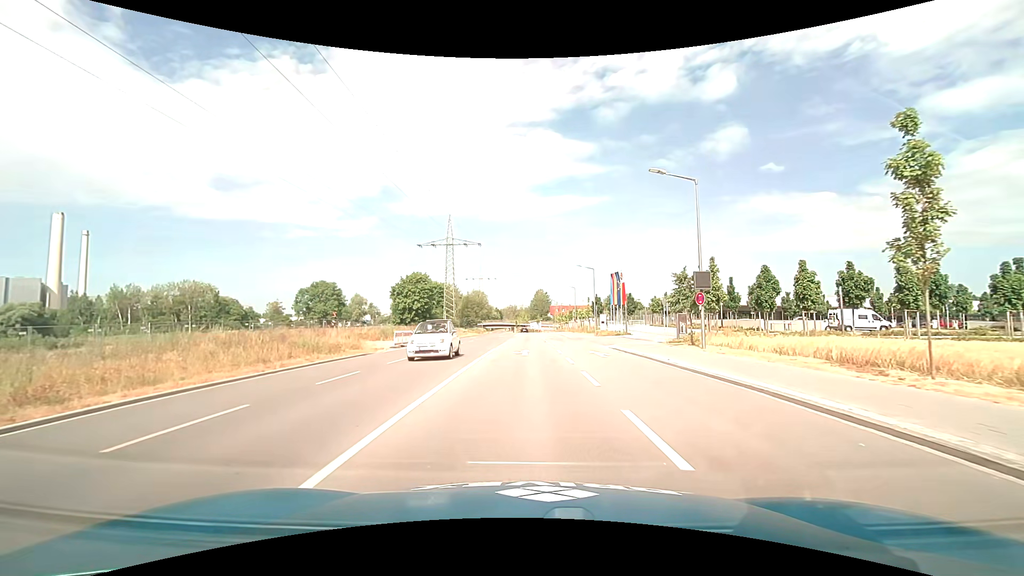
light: Day
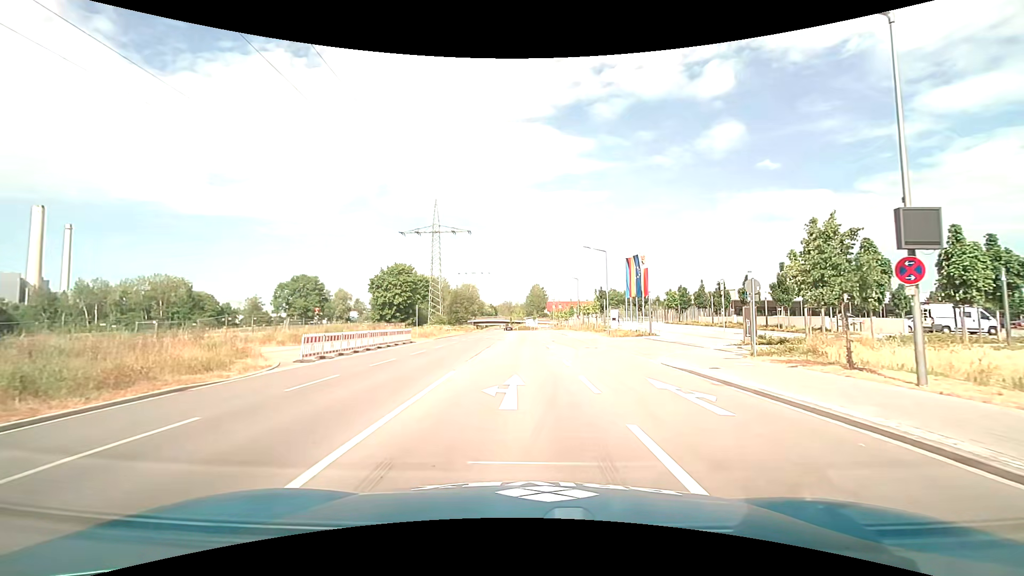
(+0.1, +13.1) m; 0°
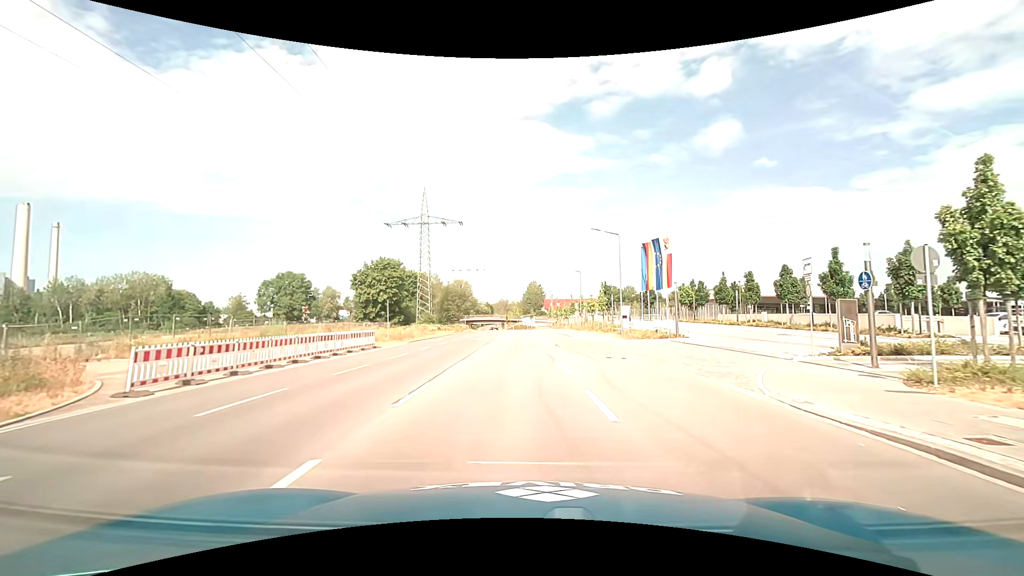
(0.0, +8.7) m; 0°
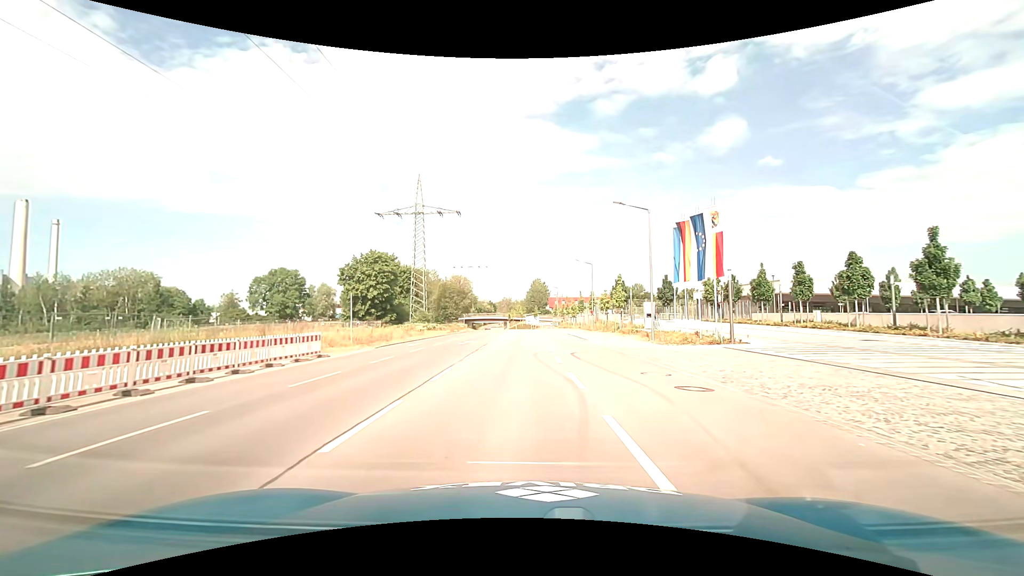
(0.0, +8.7) m; -1°
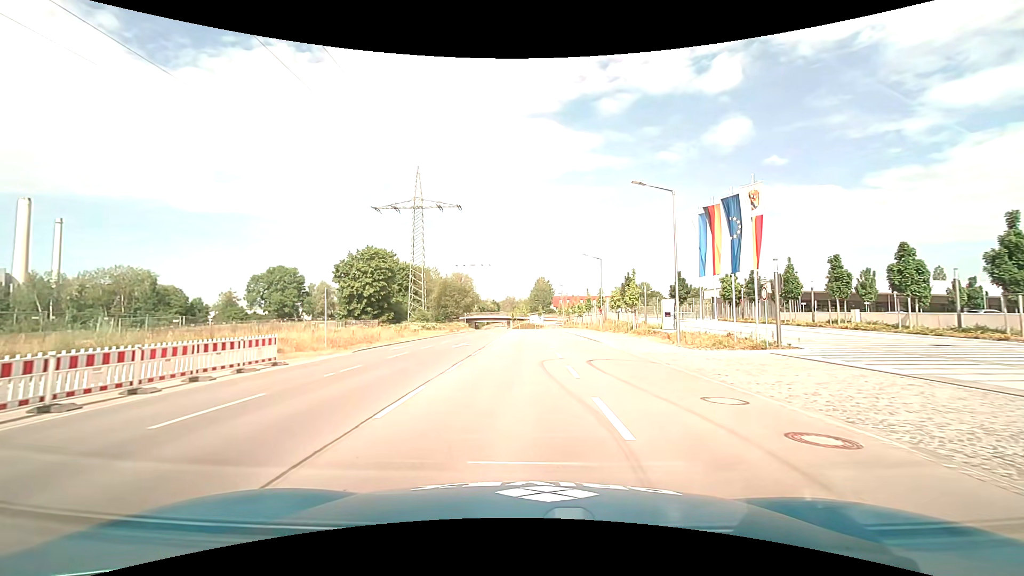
(0.0, +4.4) m; 0°
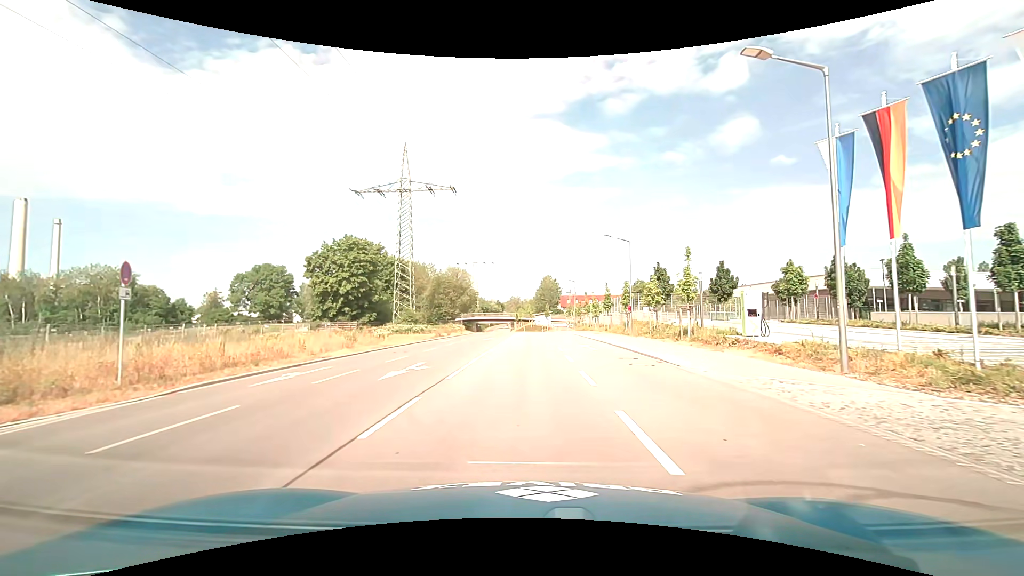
(-0.2, +13.3) m; -1°
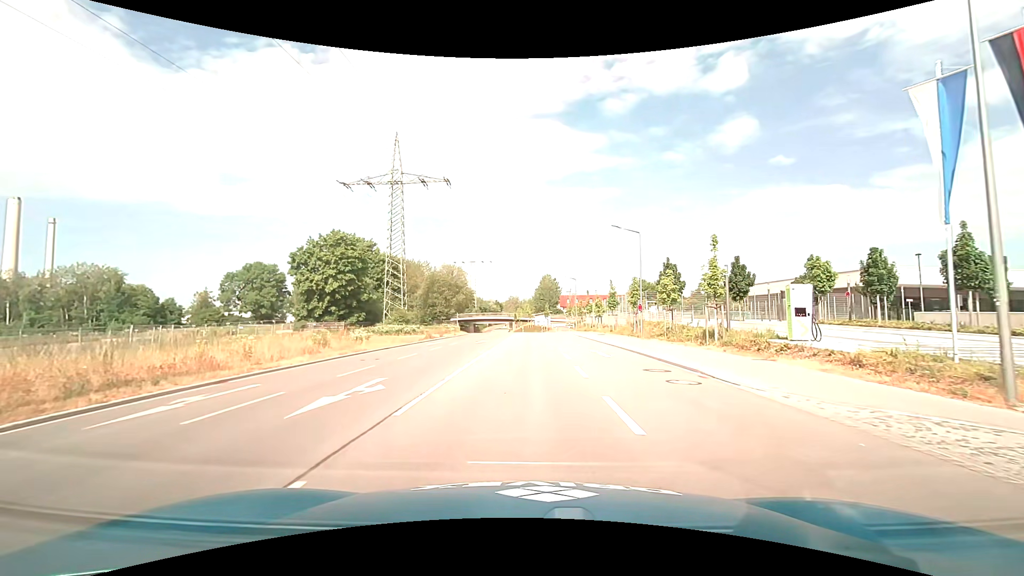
(0.0, +4.4) m; 0°
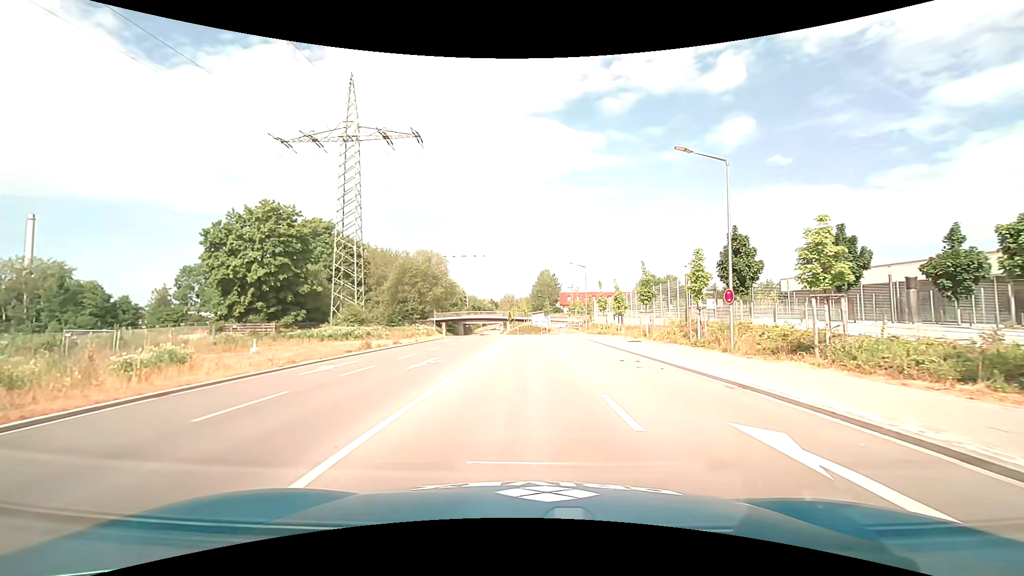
(+0.1, +17.7) m; +1°
(0, +10) (0, +20) (0, +30) (0, +40) (-1, +50) (-2, +60) (-3, +70) (-6, +79) (-8, +89) (-11, +99) m
